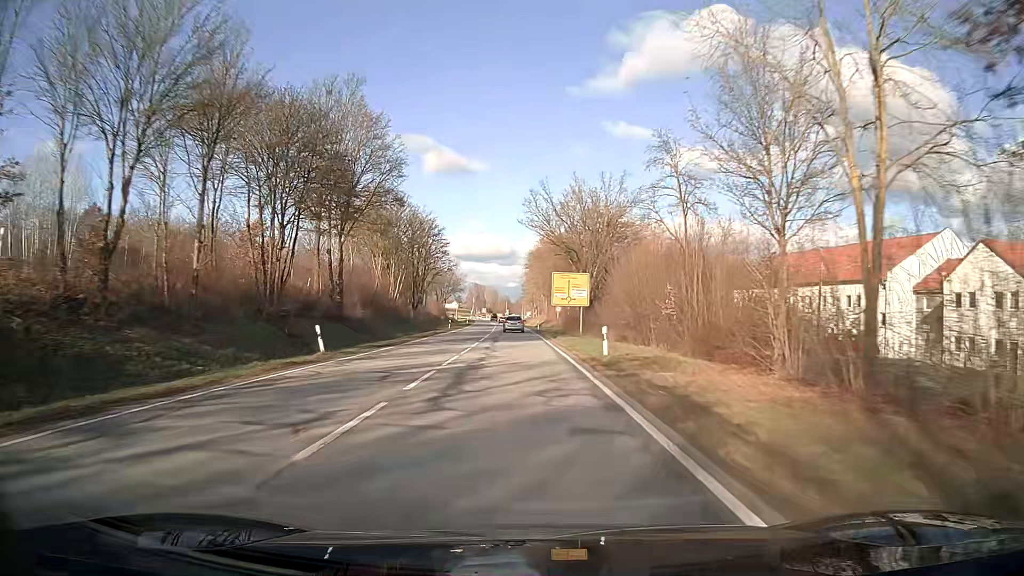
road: secondary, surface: asphalt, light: Day
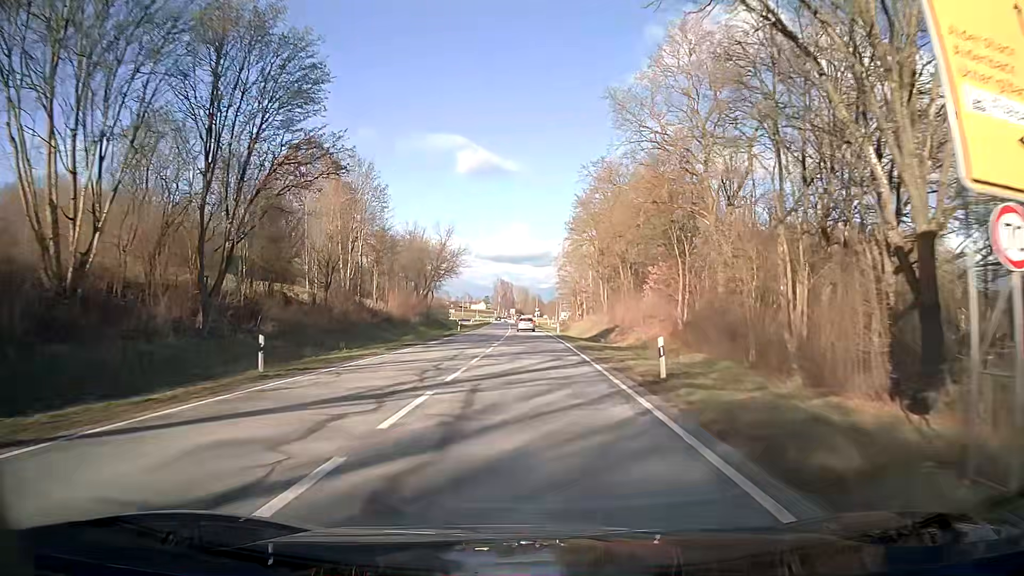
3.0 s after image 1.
(-1.5, +57.2) m; -3°
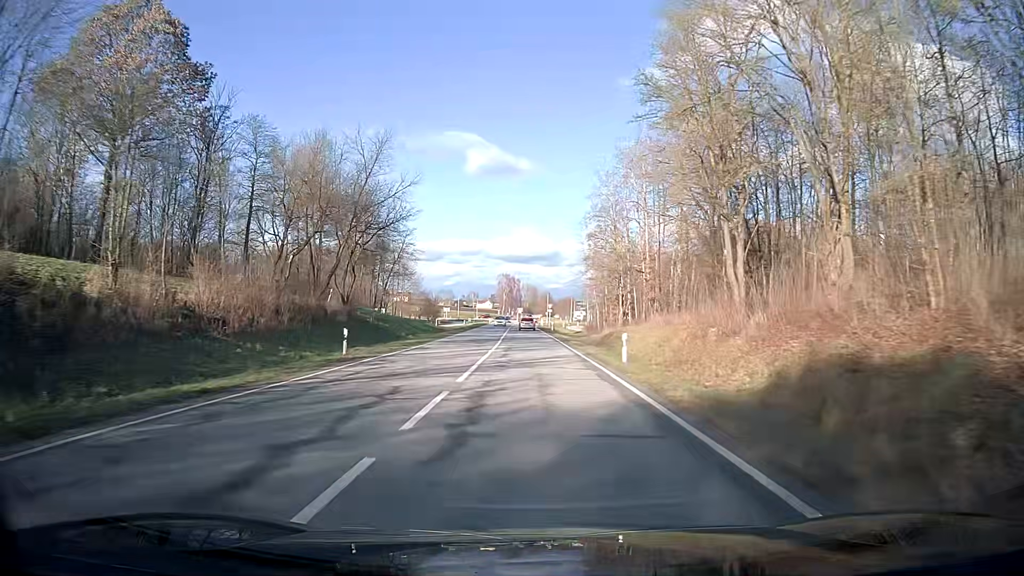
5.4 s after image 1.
(-0.2, +42.9) m; -1°
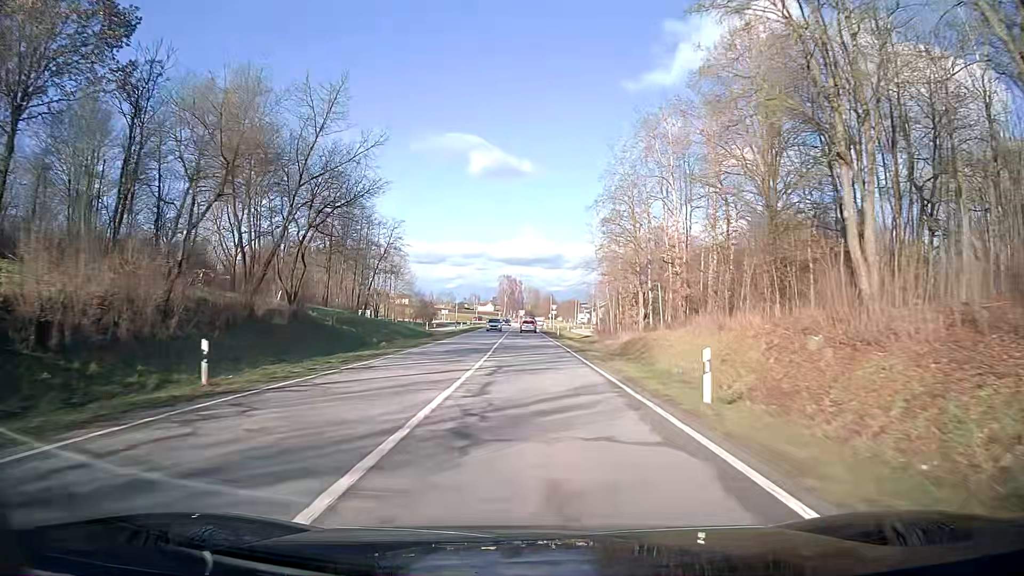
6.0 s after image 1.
(0.0, +10.8) m; 0°
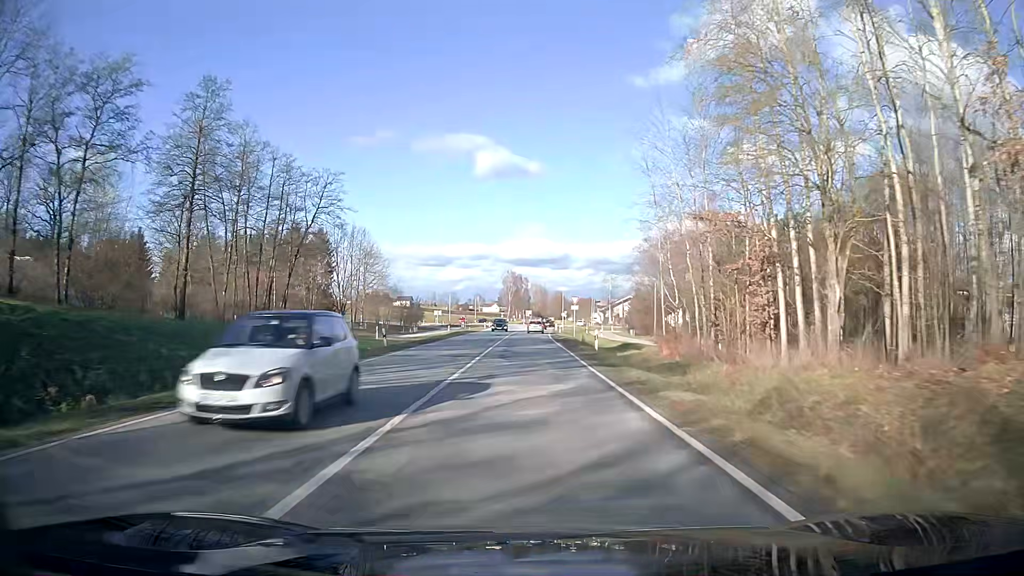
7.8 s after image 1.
(-0.1, +32.4) m; 0°
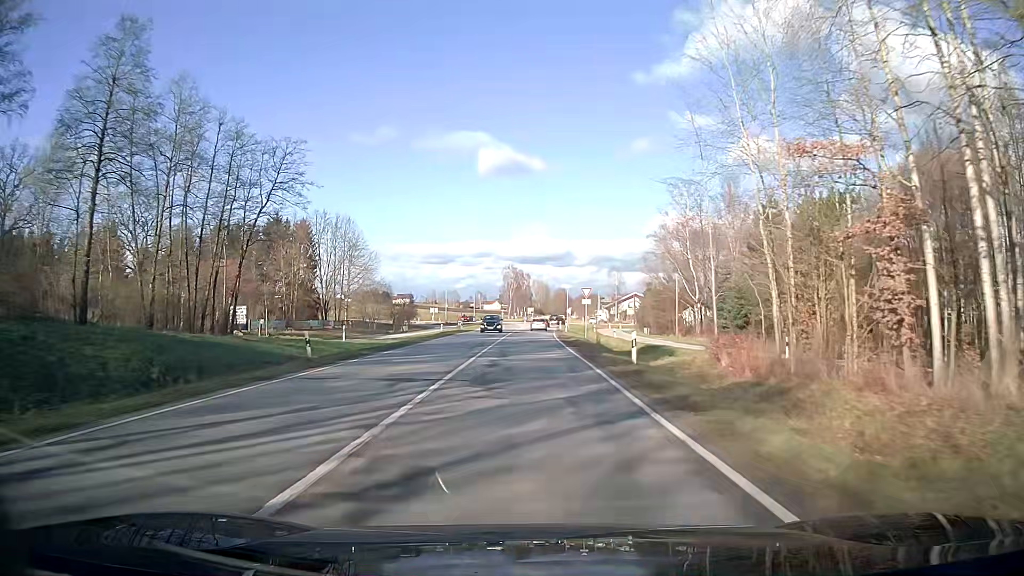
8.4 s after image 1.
(0.0, +10.8) m; 0°
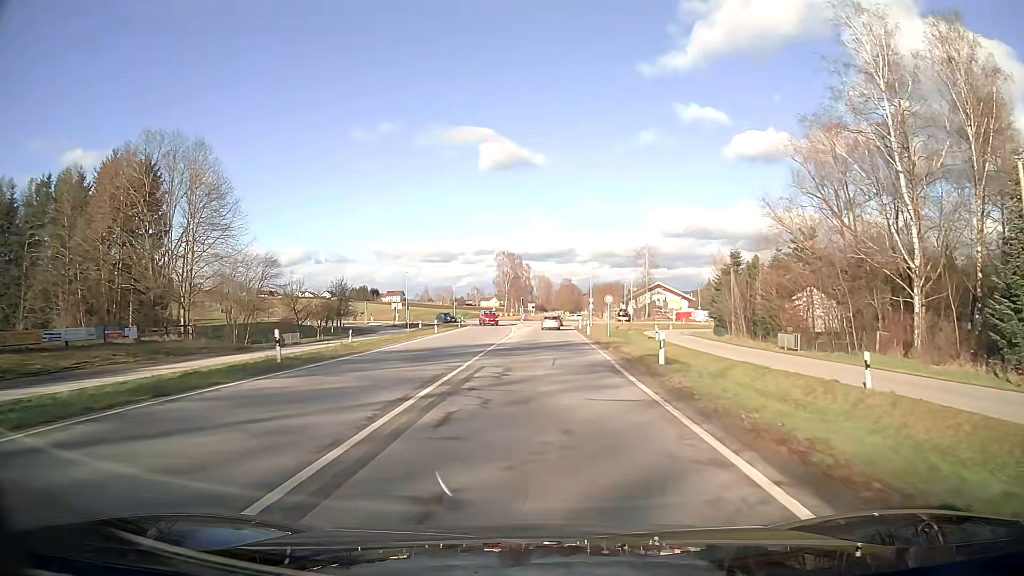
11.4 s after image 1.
(-0.1, +50.1) m; 0°
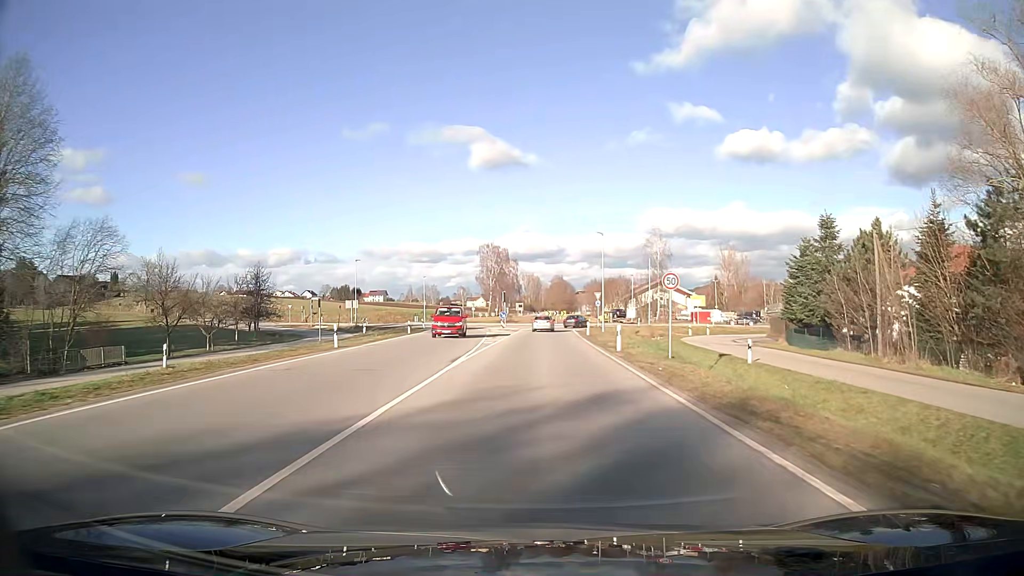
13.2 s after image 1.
(+0.2, +24.7) m; +1°
(0, +10) (0, +20) (0, +30) (0, +40) (0, +50) (+1, +60) (+3, +70) (+8, +78) (+13, +87) (+15, +97) m
